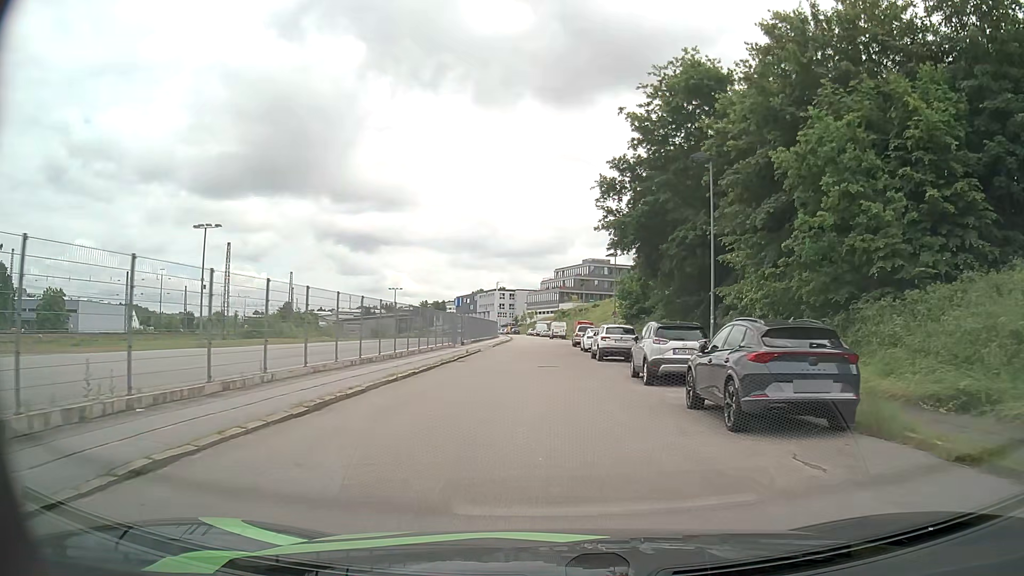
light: Day
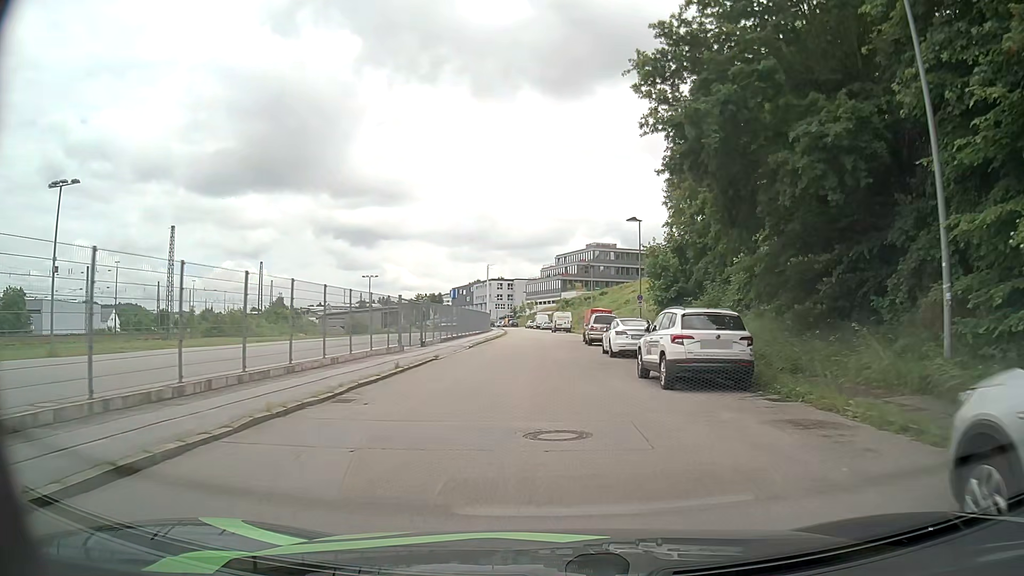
(0.0, +16.1) m; 0°
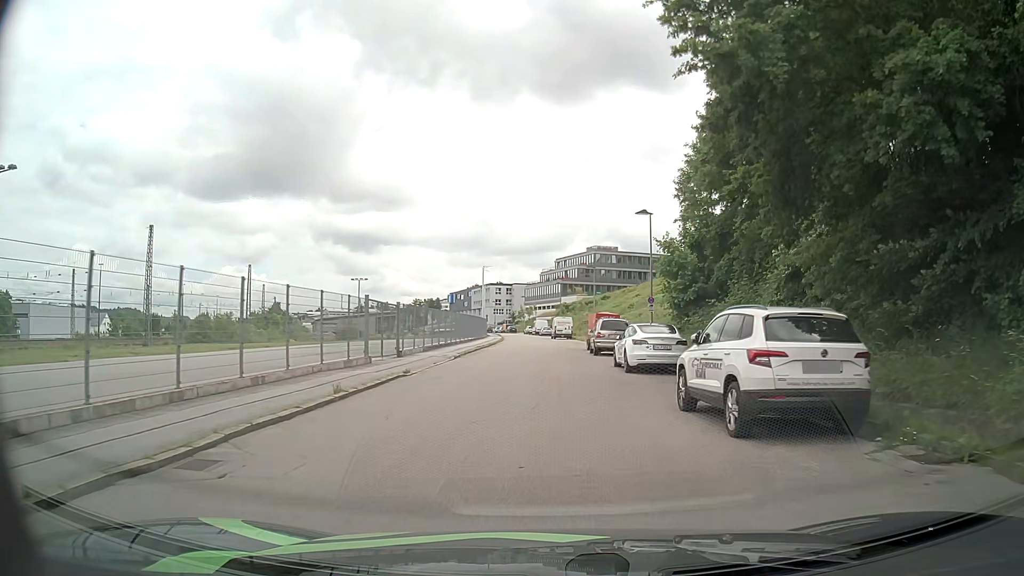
(0.0, +5.0) m; 0°
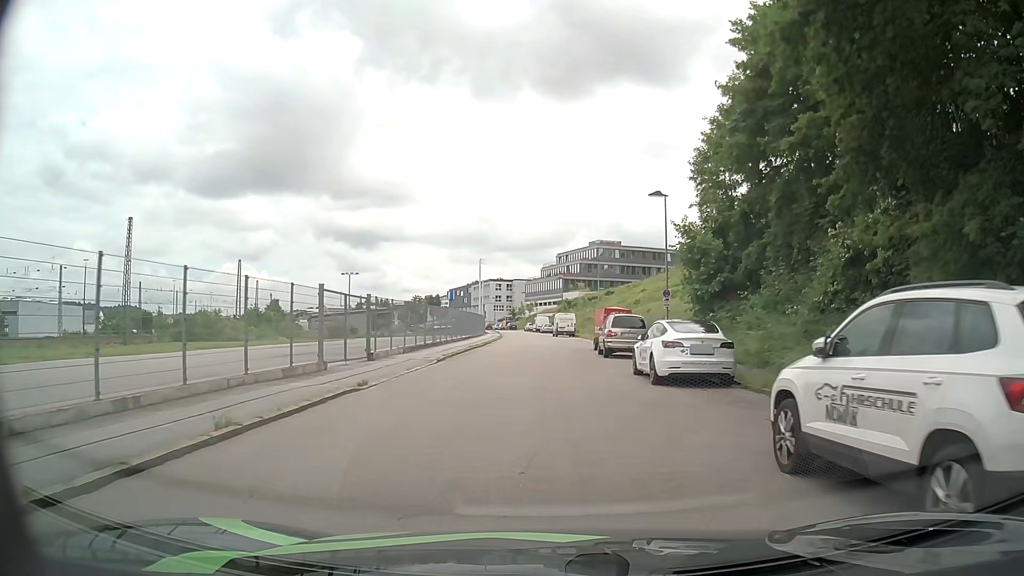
(0.0, +4.8) m; -1°
